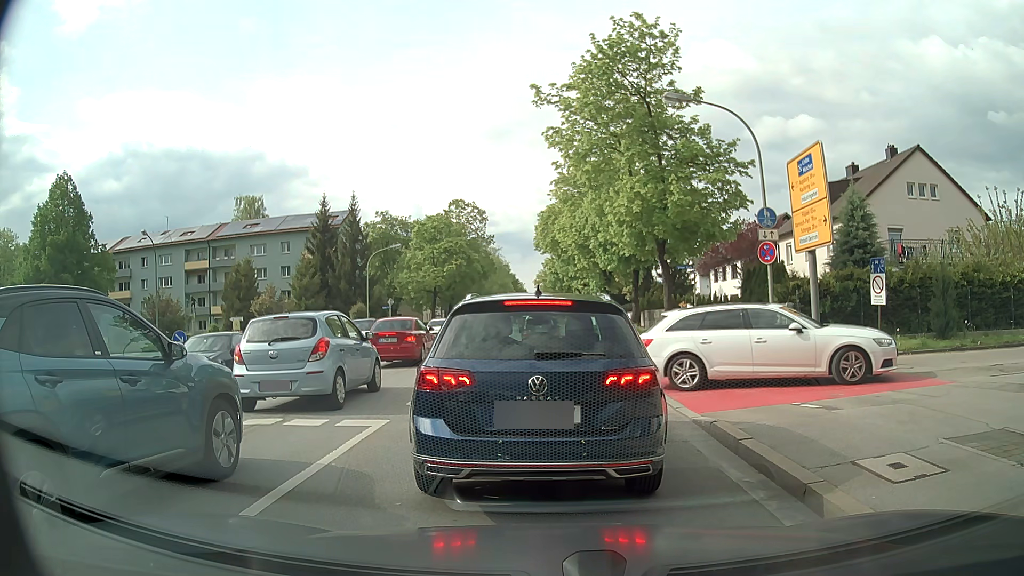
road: secondary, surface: asphalt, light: Day
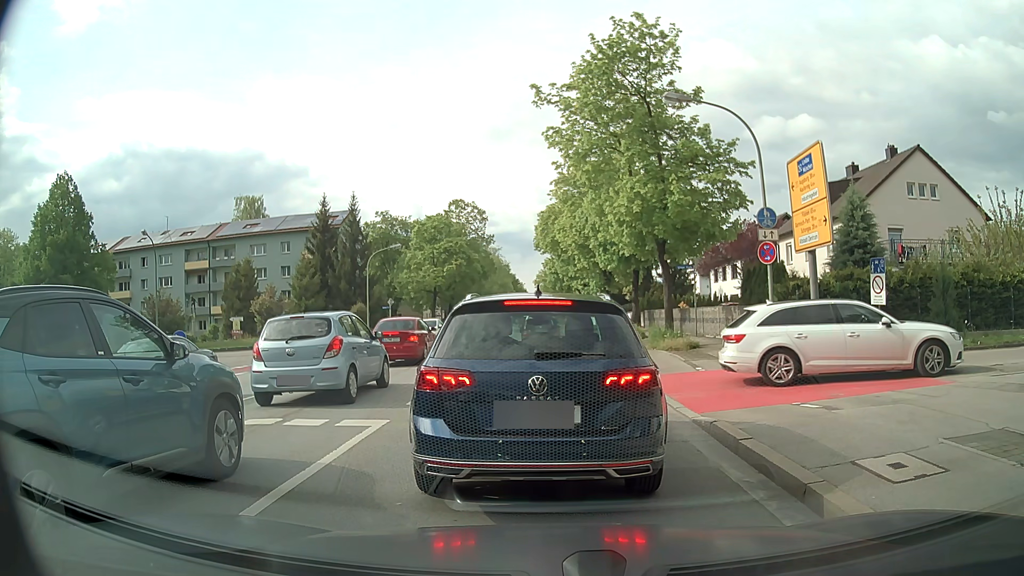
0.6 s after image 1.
(0.0, 0.0) m; 0°
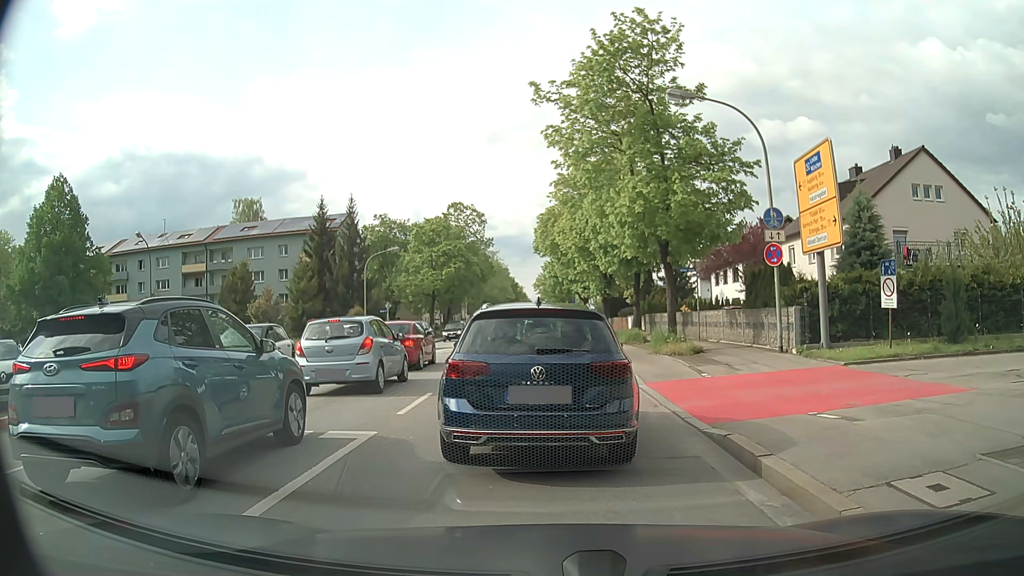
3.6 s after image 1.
(0.0, +0.6) m; 0°
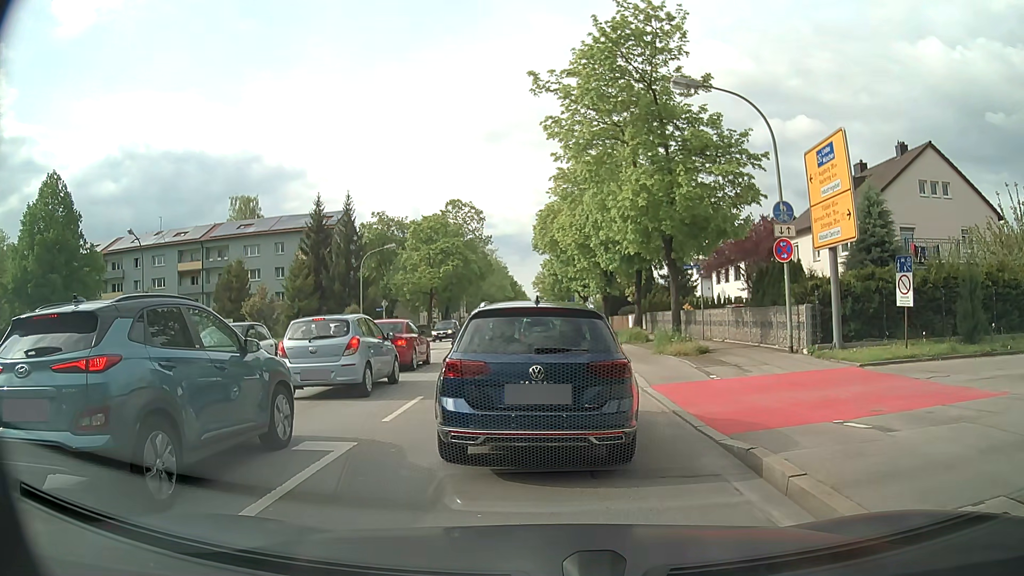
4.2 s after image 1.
(0.0, +0.9) m; 0°
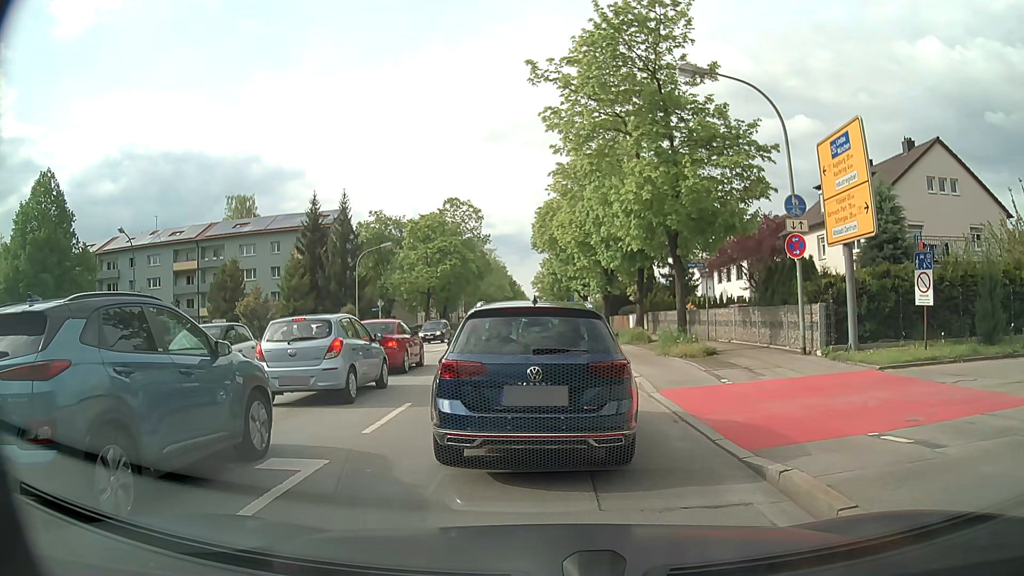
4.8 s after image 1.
(0.0, +1.0) m; -2°
